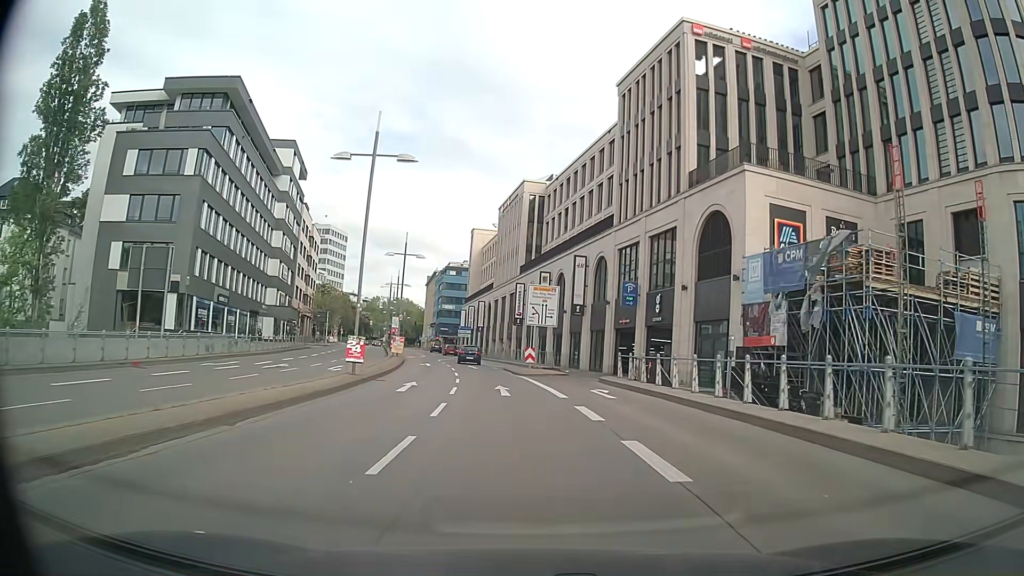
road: primary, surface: asphalt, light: Day
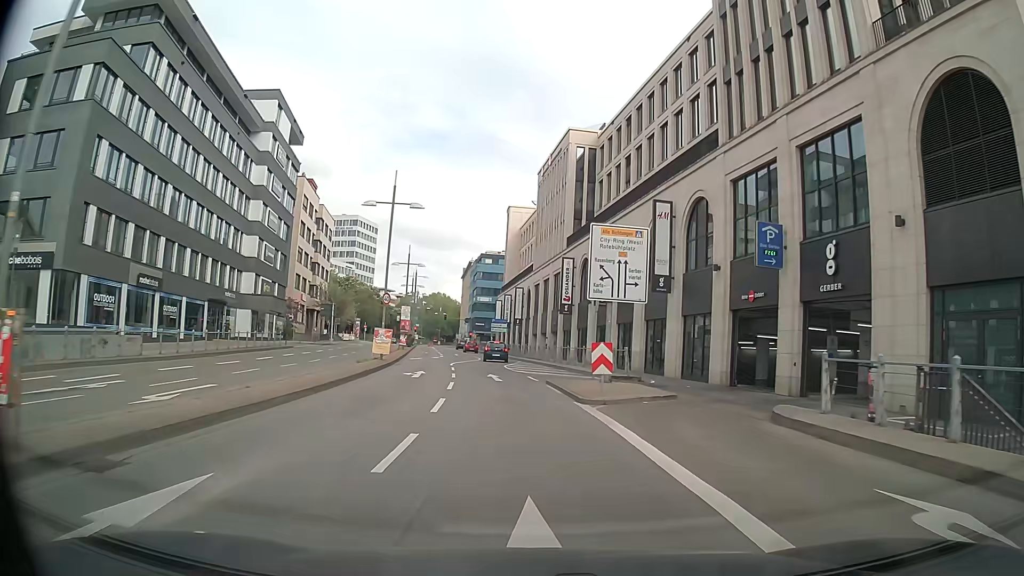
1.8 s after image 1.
(-0.6, +18.2) m; -4°
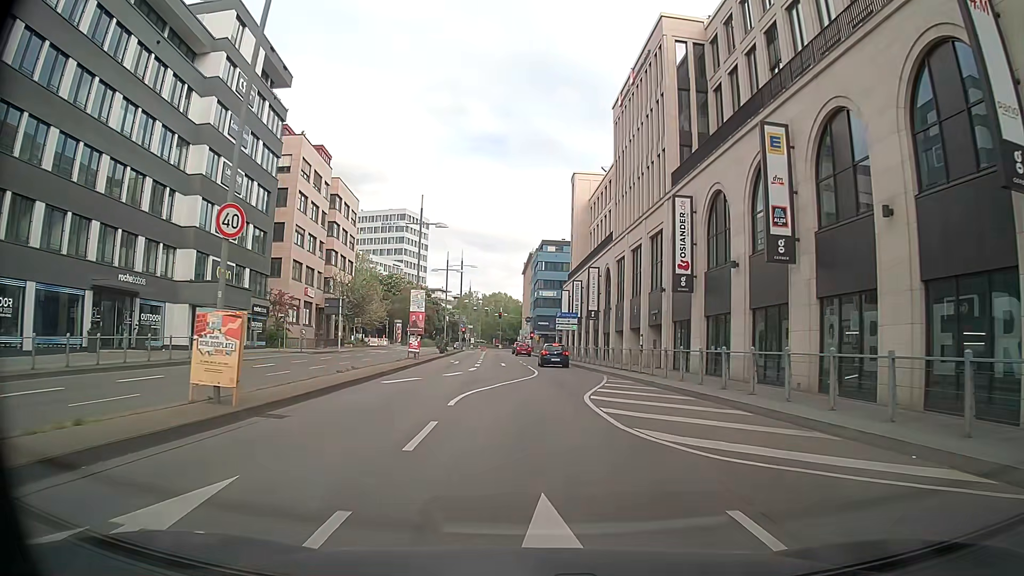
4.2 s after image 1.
(-1.1, +22.6) m; -7°
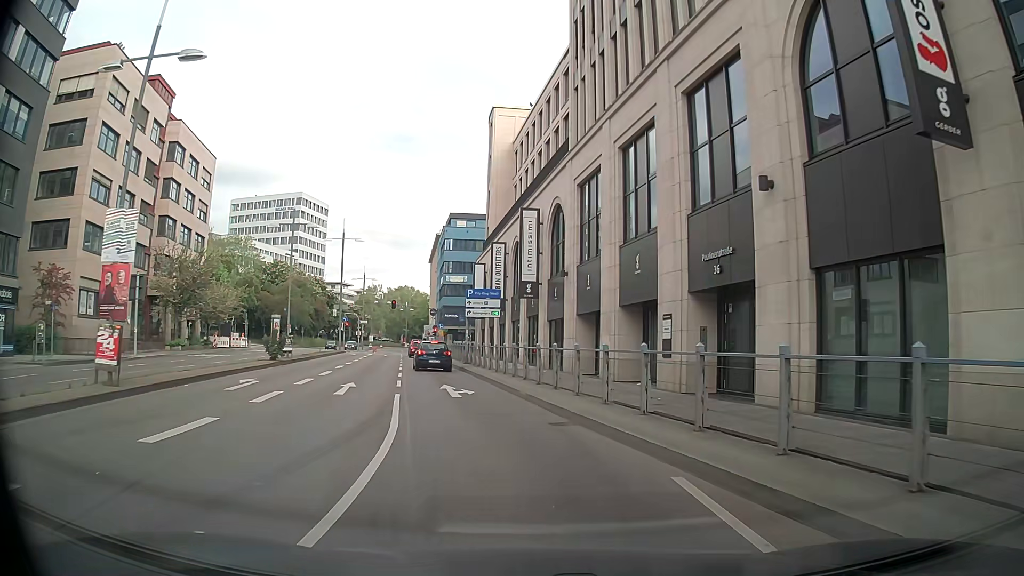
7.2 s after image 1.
(+1.1, +24.0) m; +7°
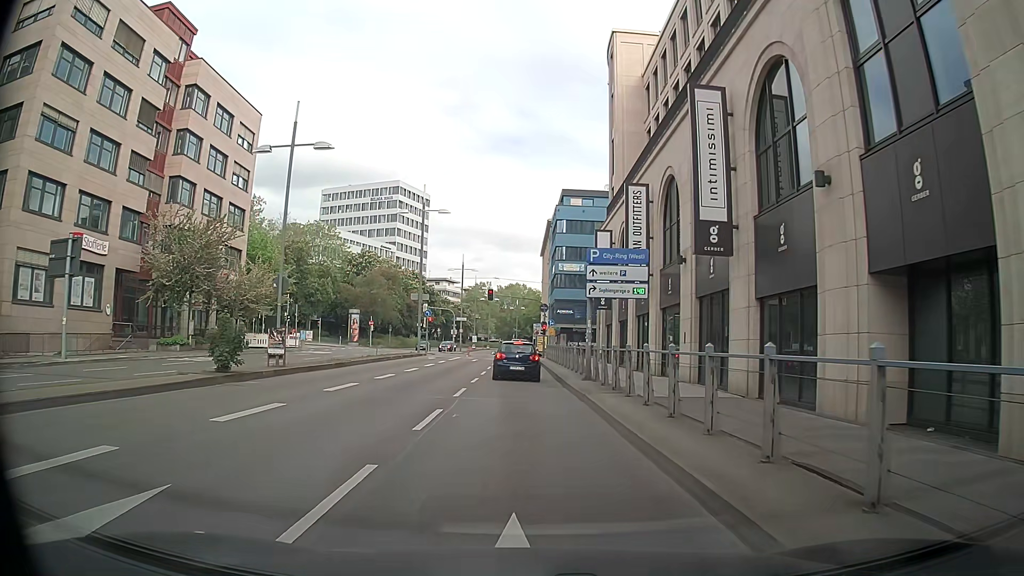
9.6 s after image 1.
(-1.0, +16.6) m; -7°
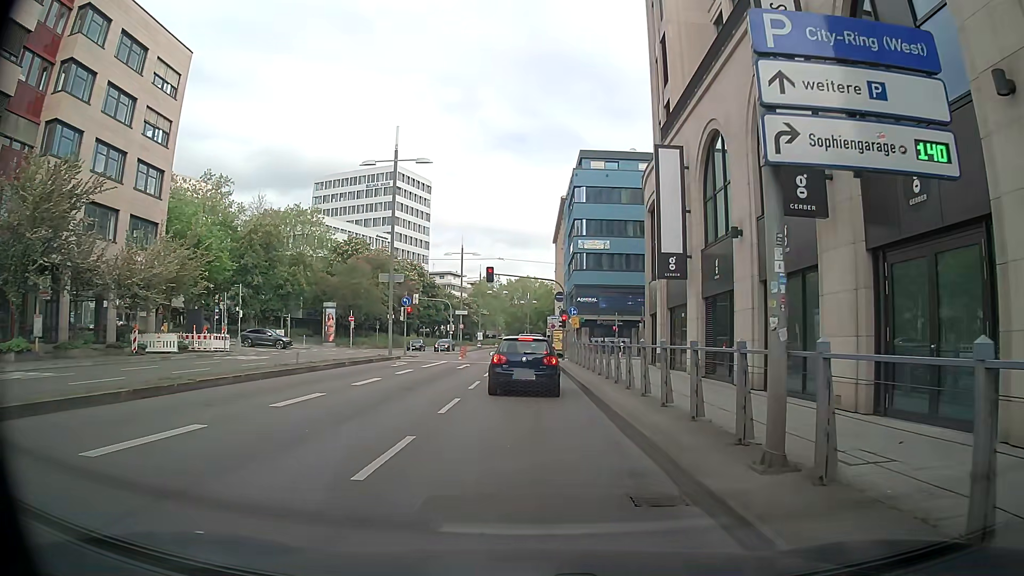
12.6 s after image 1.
(-0.4, +15.9) m; -3°
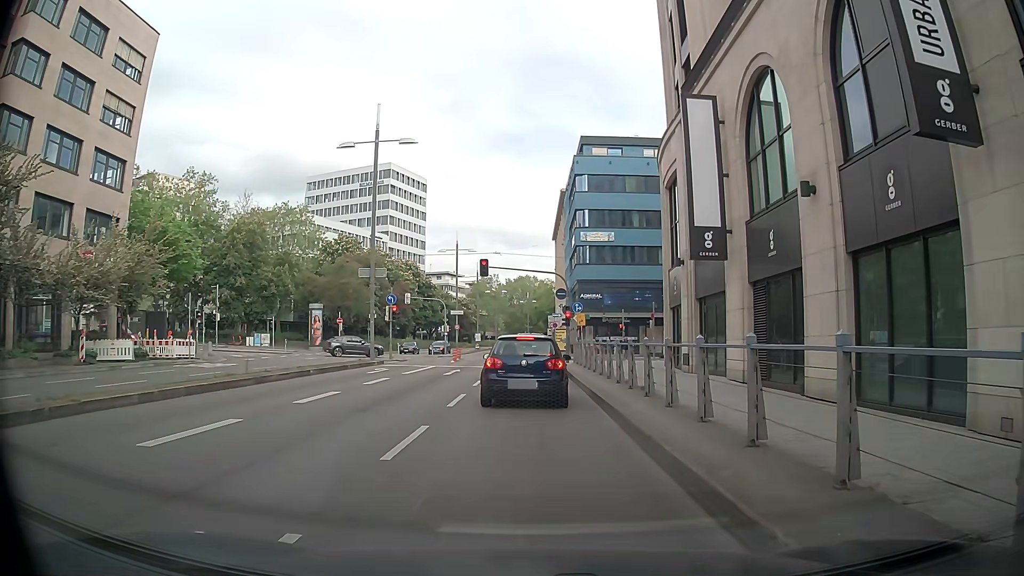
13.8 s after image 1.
(+0.1, +4.6) m; +1°
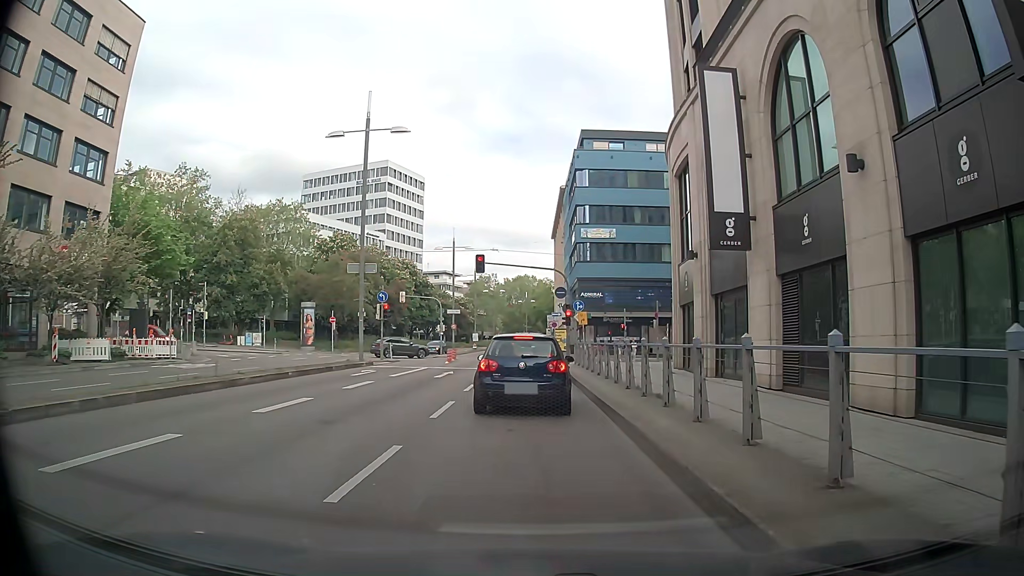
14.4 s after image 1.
(0.0, +2.0) m; 0°
